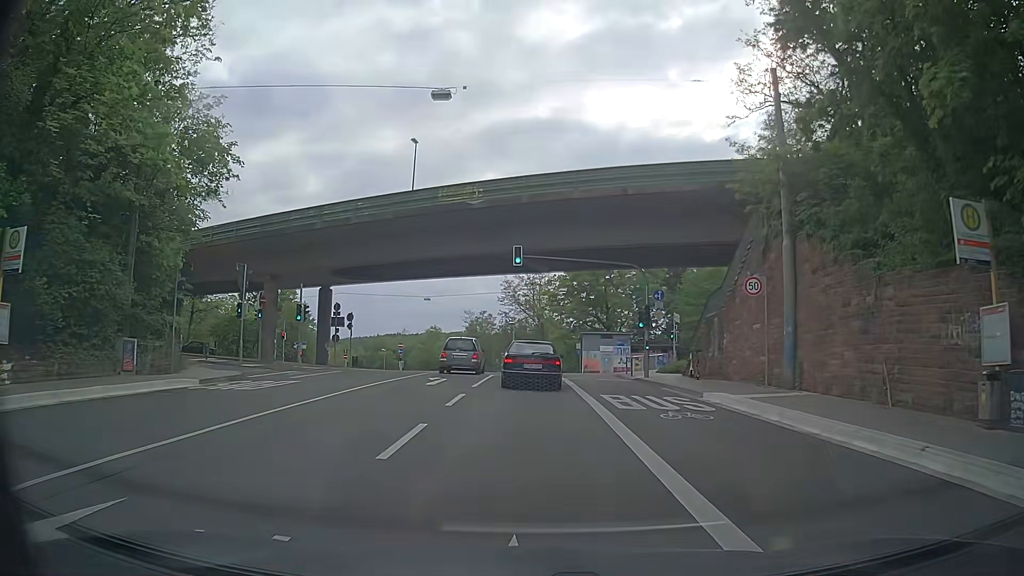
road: secondary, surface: asphalt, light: Day
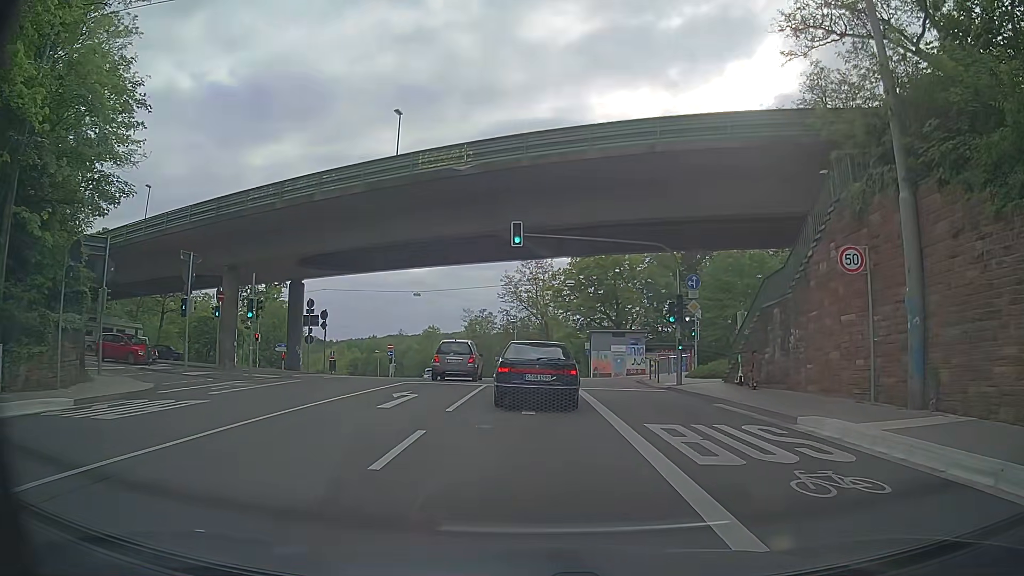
(0.0, +6.3) m; -1°
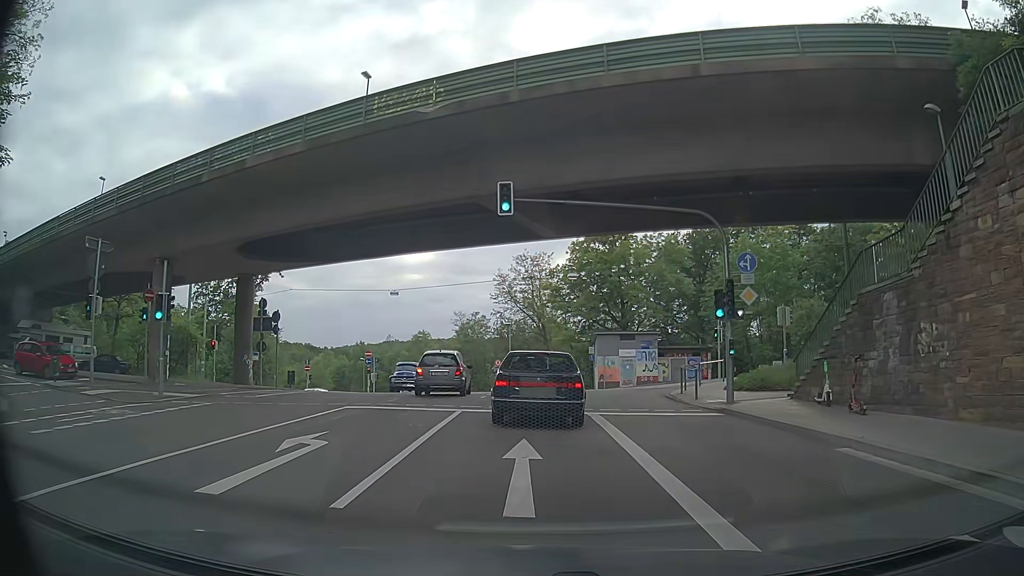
(0.0, +7.3) m; 0°
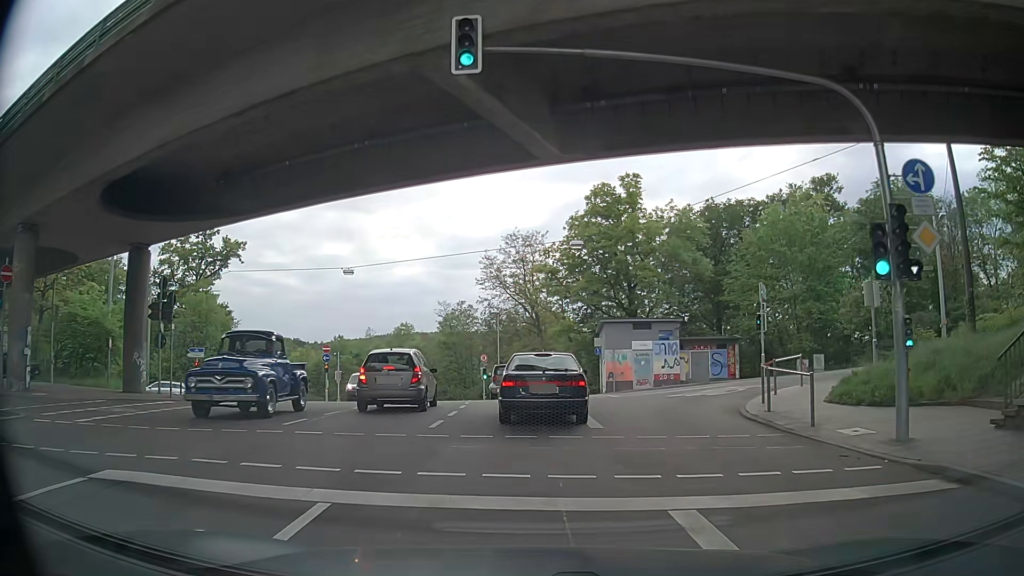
(+0.2, +10.1) m; +1°
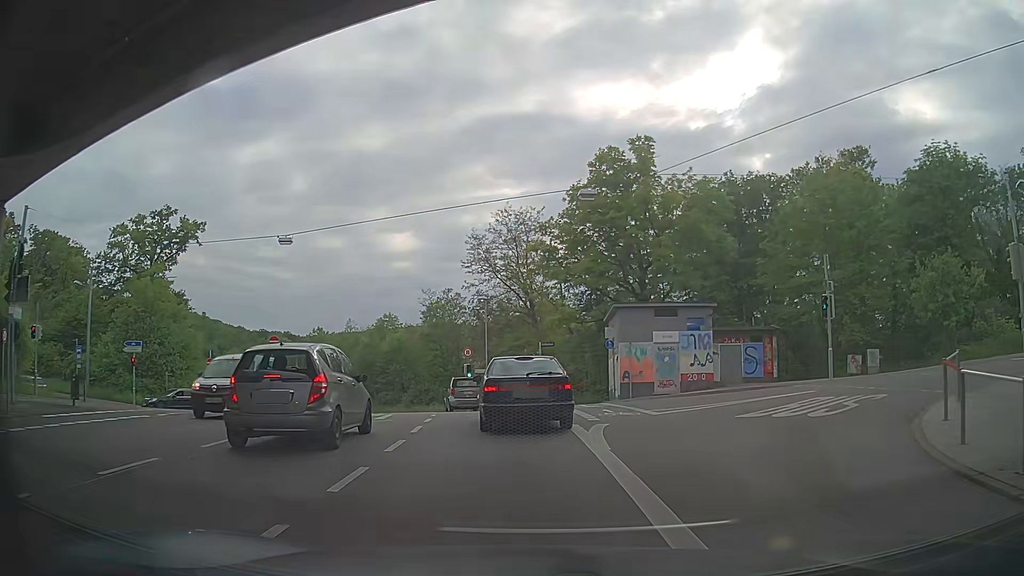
(+0.1, +9.0) m; +1°
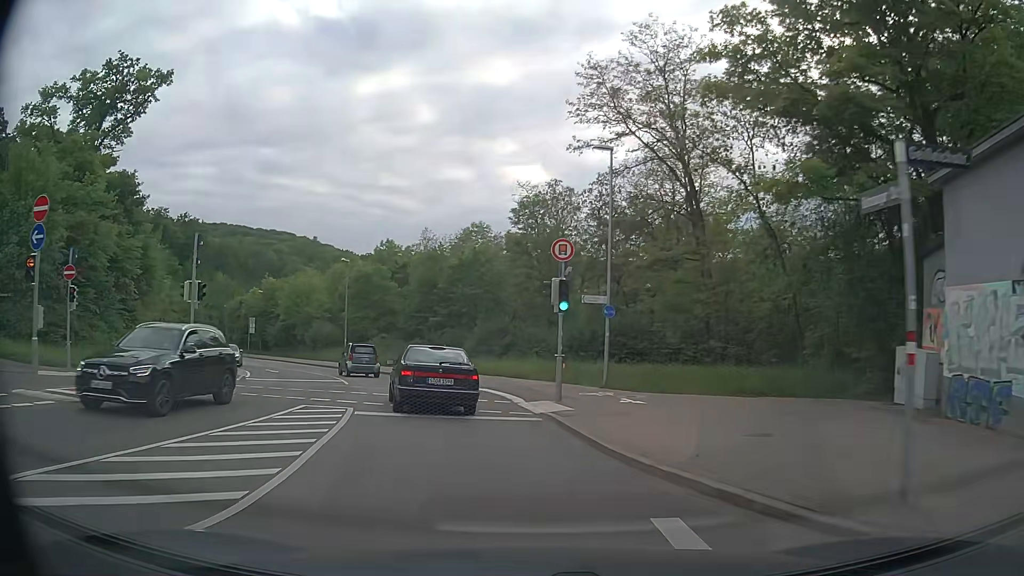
(-1.3, +26.3) m; -9°
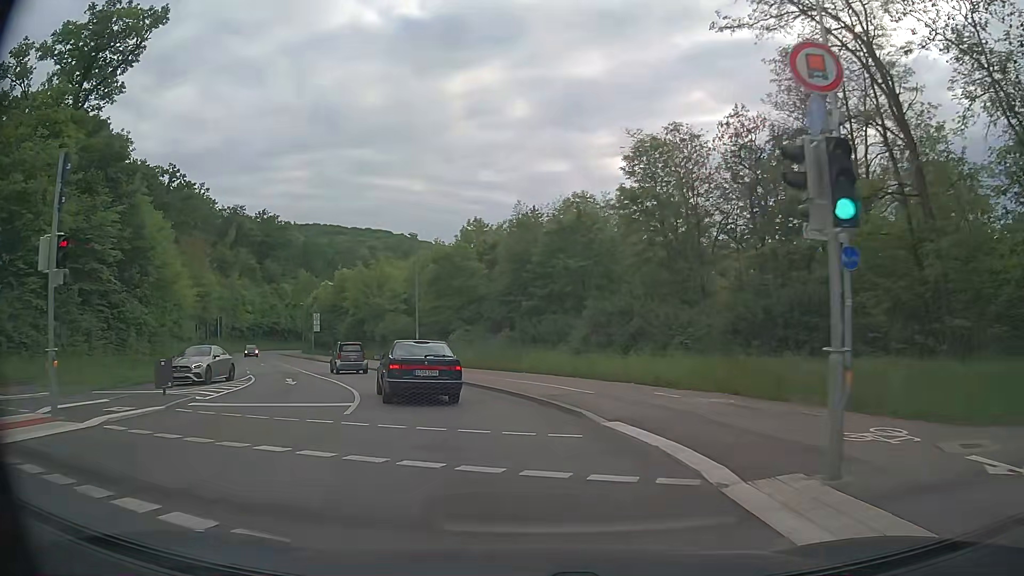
(-1.0, +11.7) m; -10°
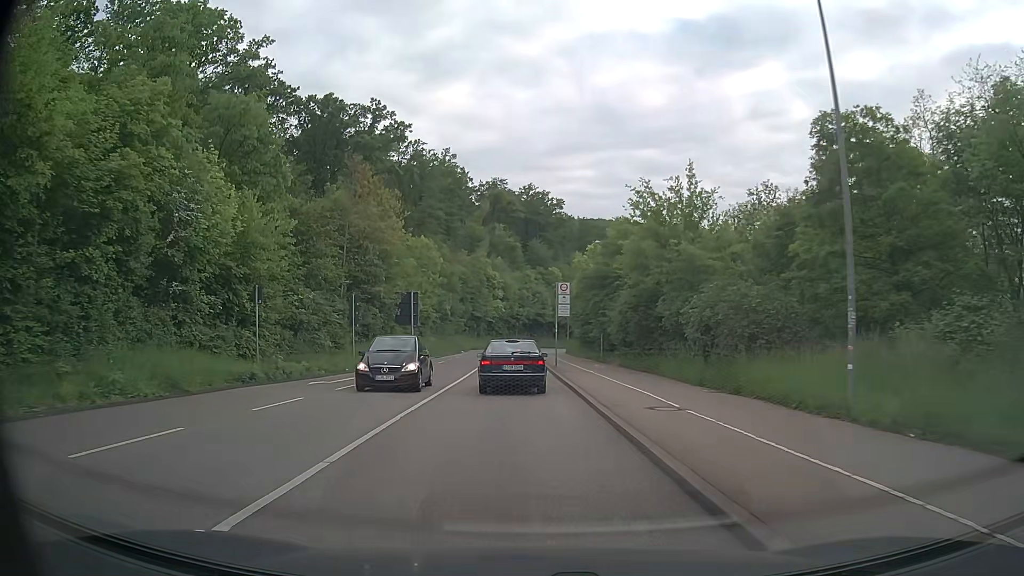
(-6.9, +30.1) m; -25°
(0, +10) (0, +20) (-1, +30) (-1, +40) (-1, +50) (-1, +60) (-2, +70) (-2, +80) (-1, +90) (+1, +100) m
